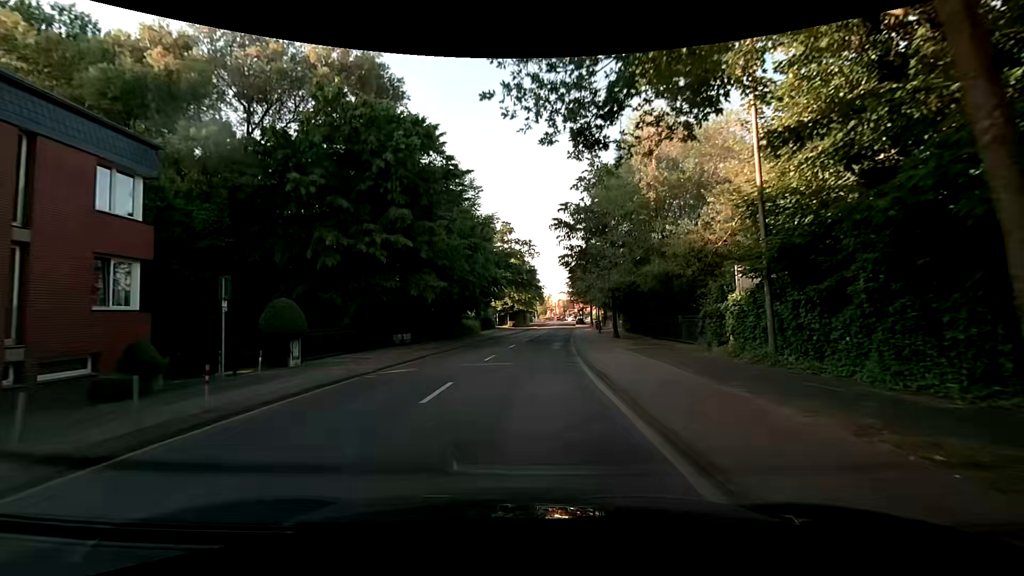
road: tertiary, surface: asphalt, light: Day
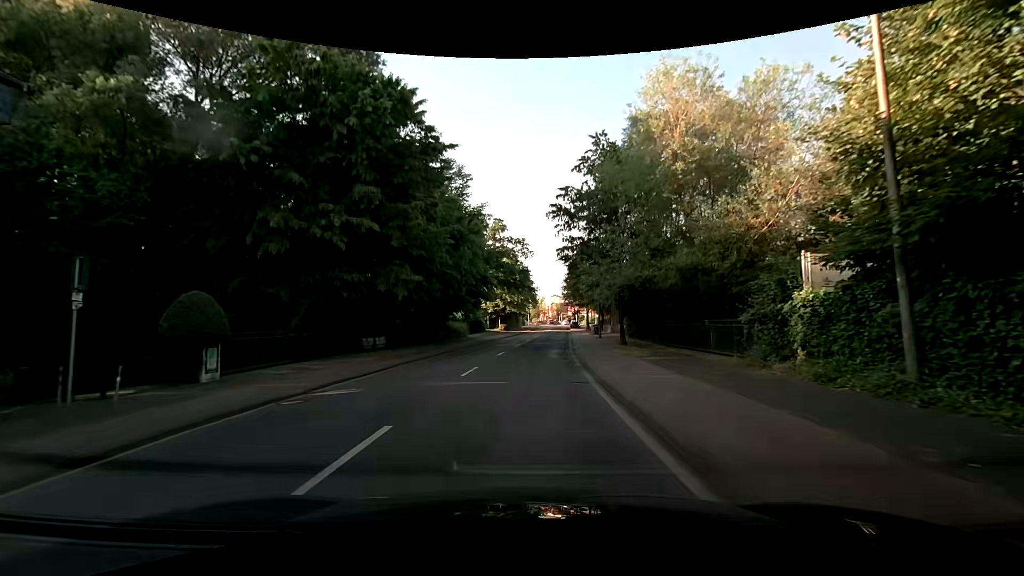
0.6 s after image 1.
(+0.1, +4.7) m; +1°
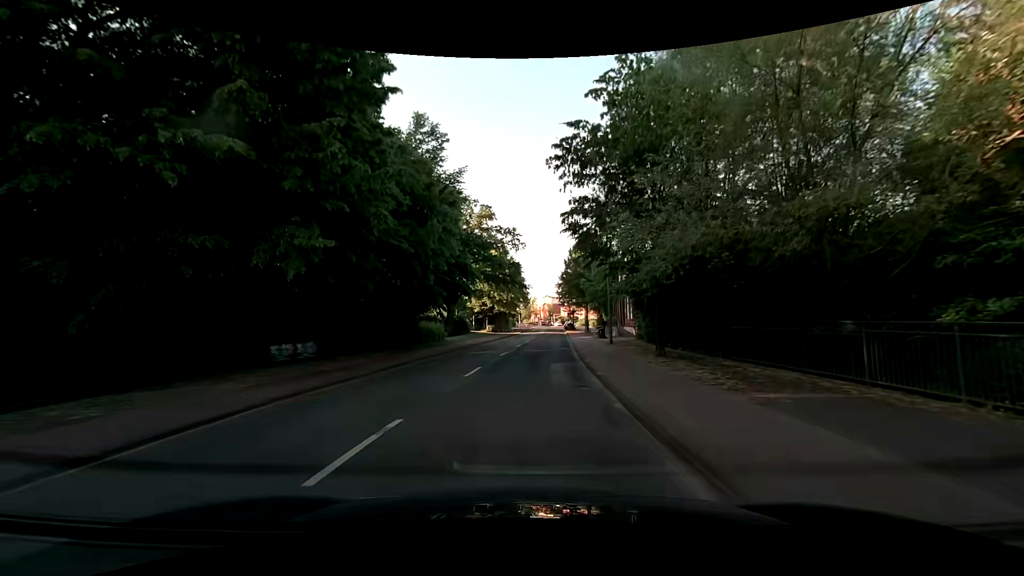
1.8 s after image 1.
(+0.1, +9.3) m; +1°
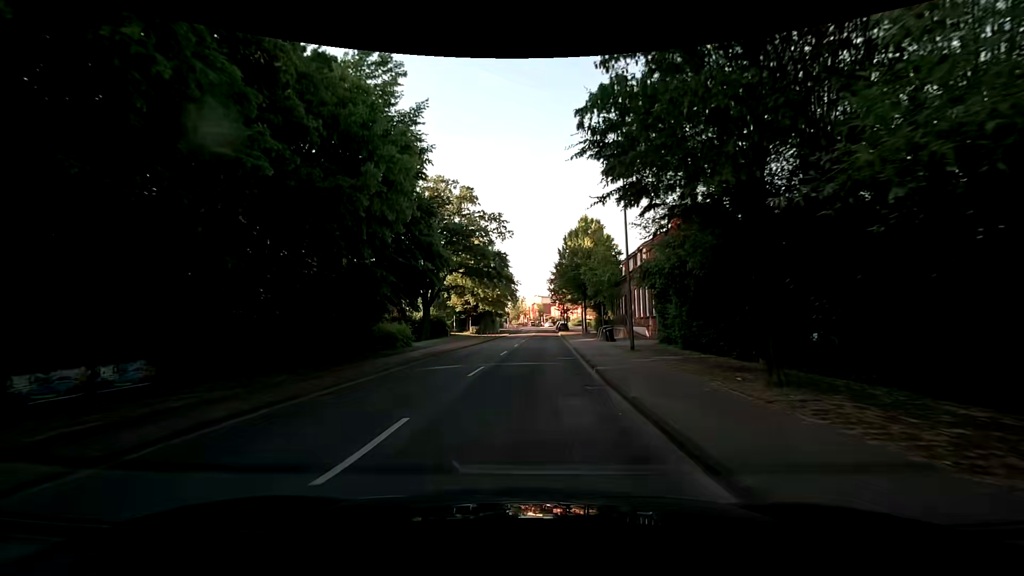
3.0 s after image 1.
(+0.2, +9.2) m; +2°
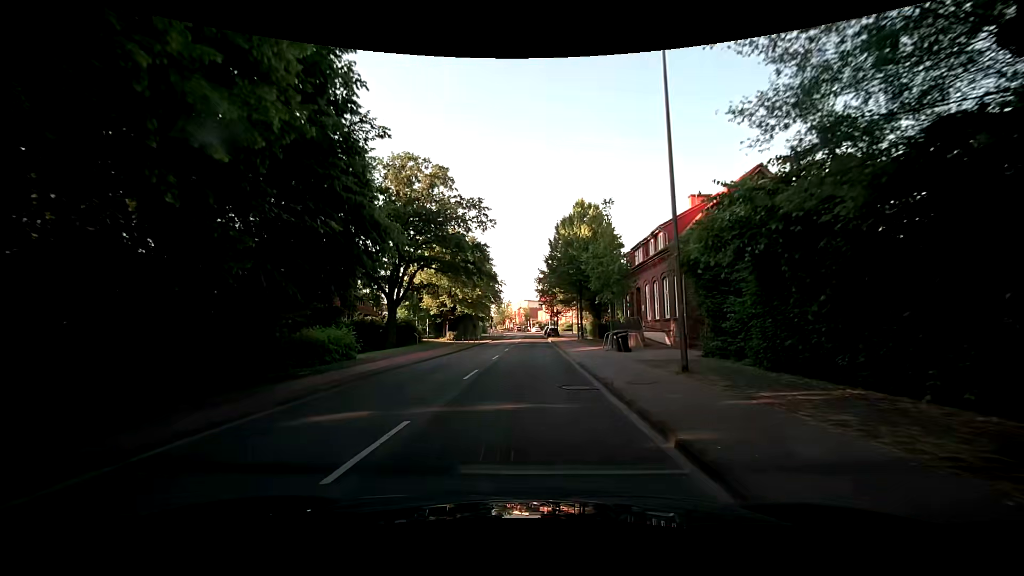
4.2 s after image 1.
(0.0, +9.1) m; +1°
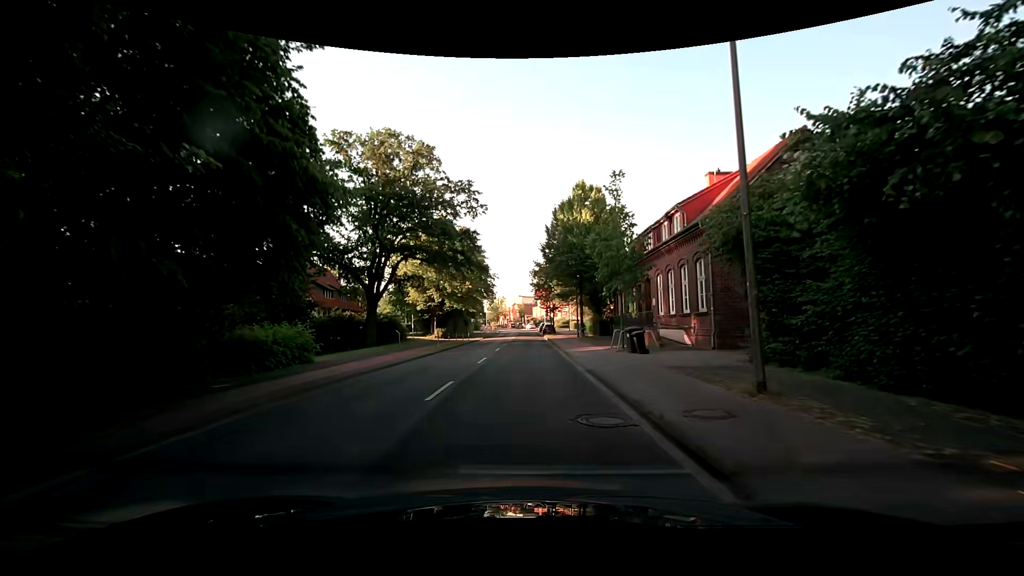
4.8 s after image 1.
(0.0, +4.6) m; 0°
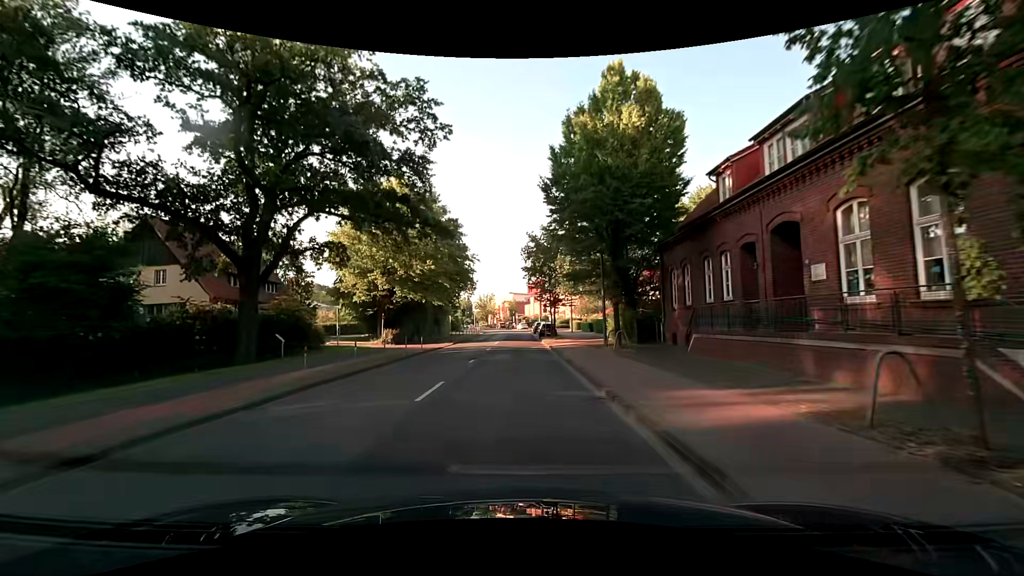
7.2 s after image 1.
(+0.4, +18.6) m; +1°
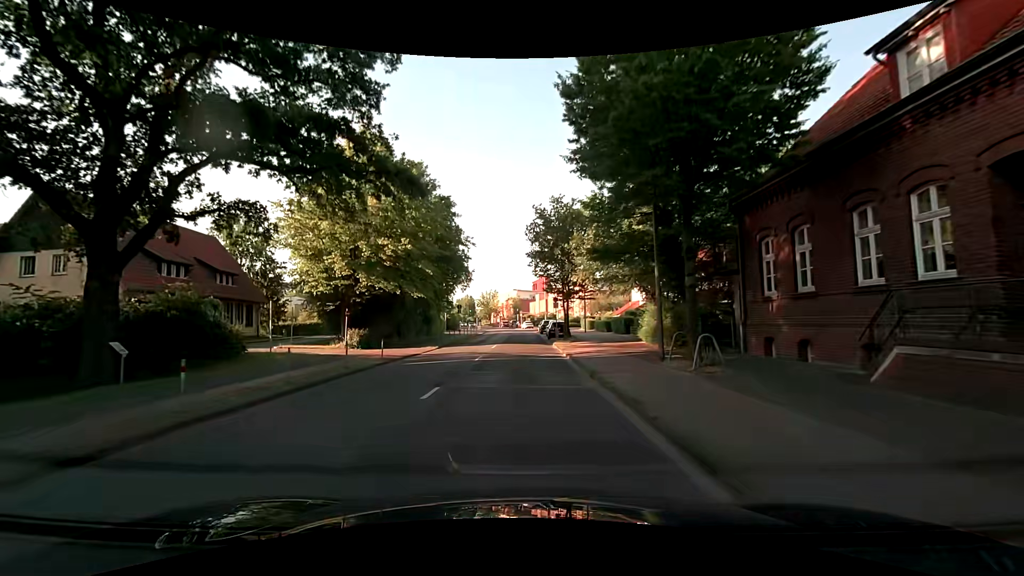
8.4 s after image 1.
(0.0, +9.3) m; -1°
